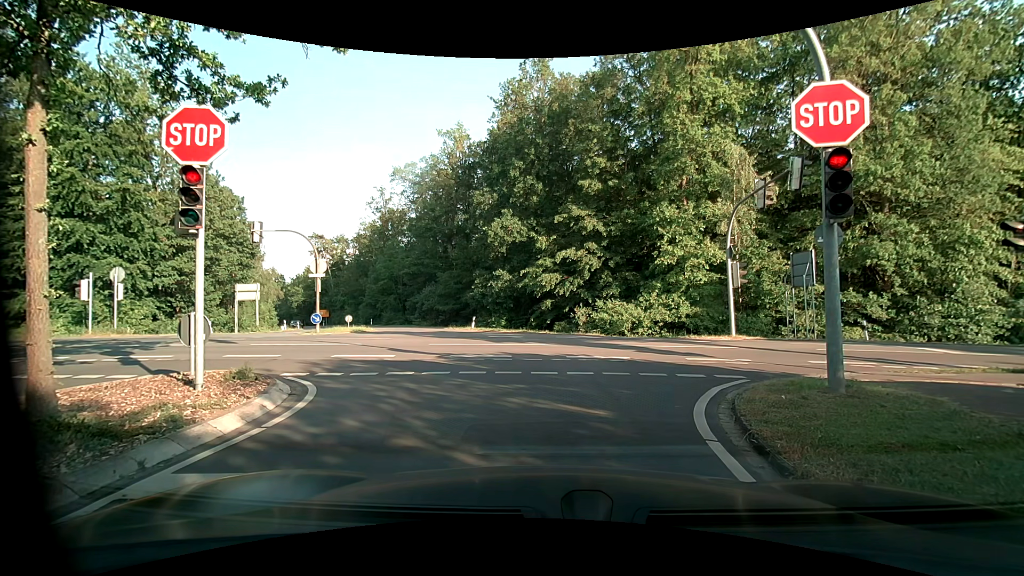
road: unclassified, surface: asphalt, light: Day
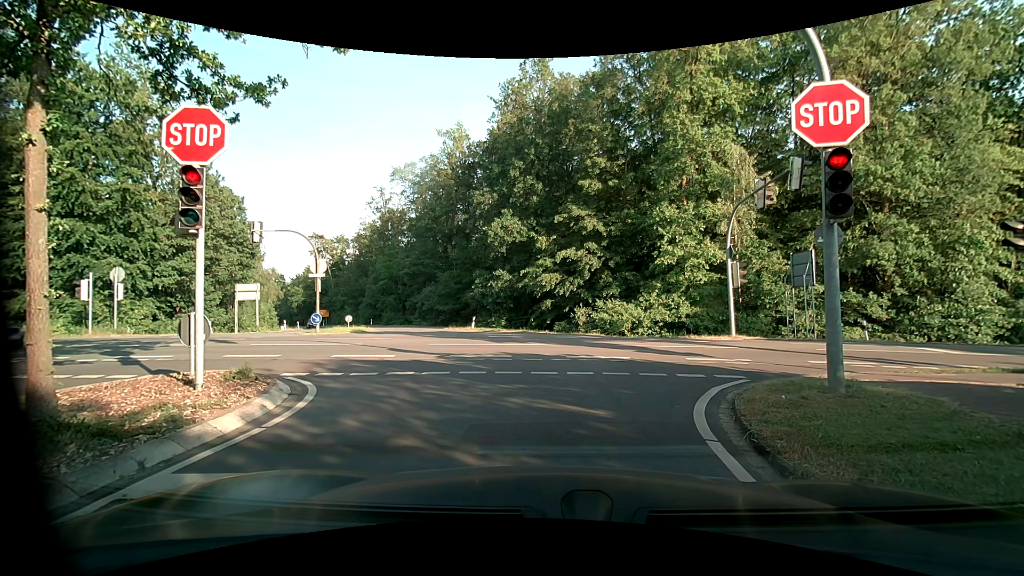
(0.0, 0.0) m; 0°
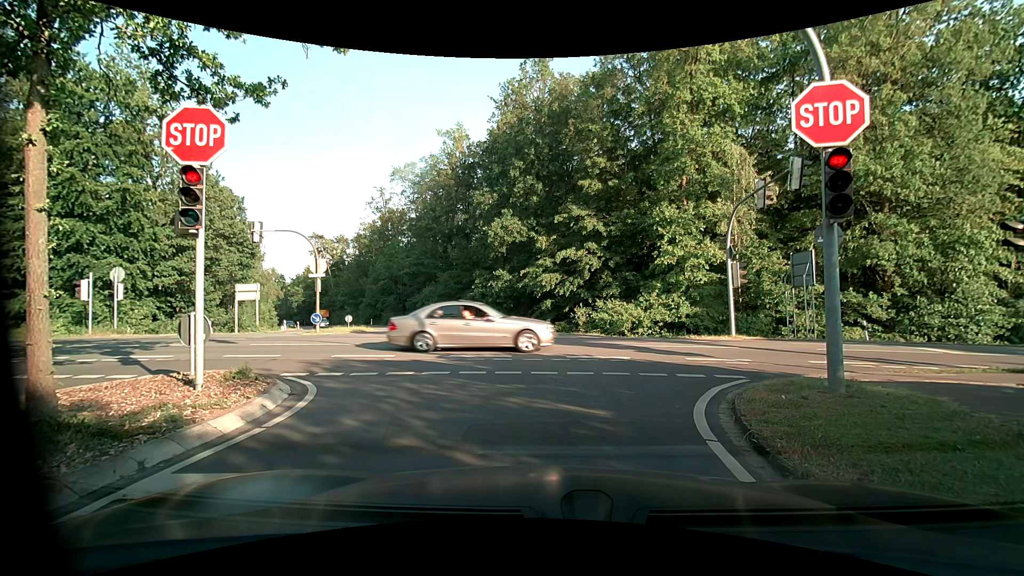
(0.0, 0.0) m; 0°
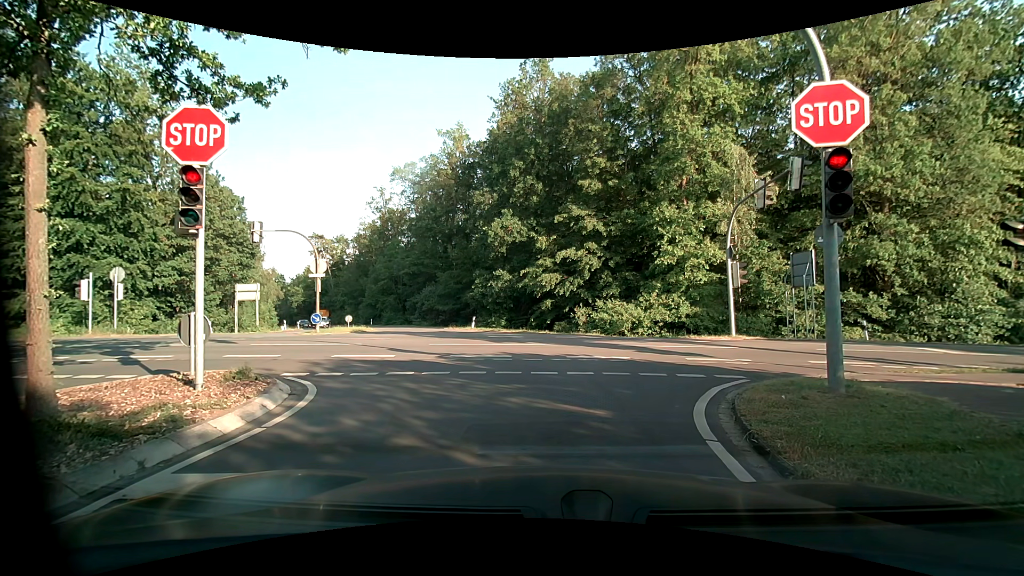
(0.0, 0.0) m; 0°
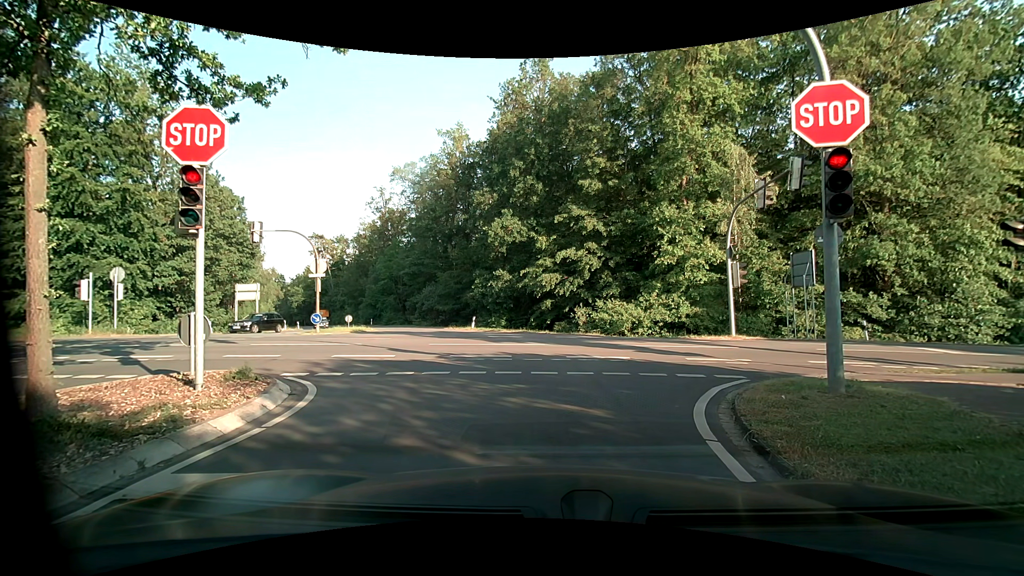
(0.0, 0.0) m; 0°
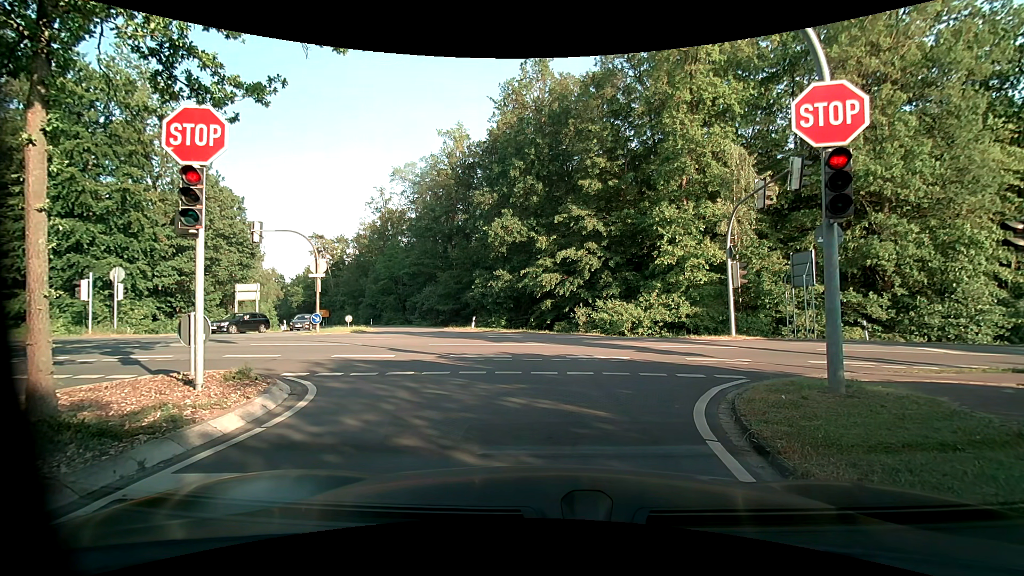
(0.0, 0.0) m; 0°
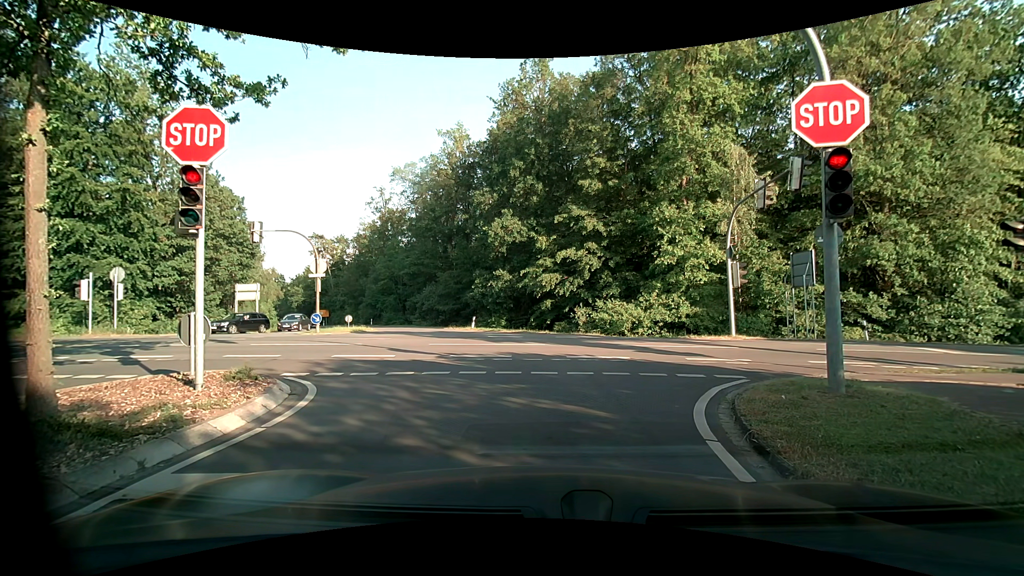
(0.0, 0.0) m; 0°
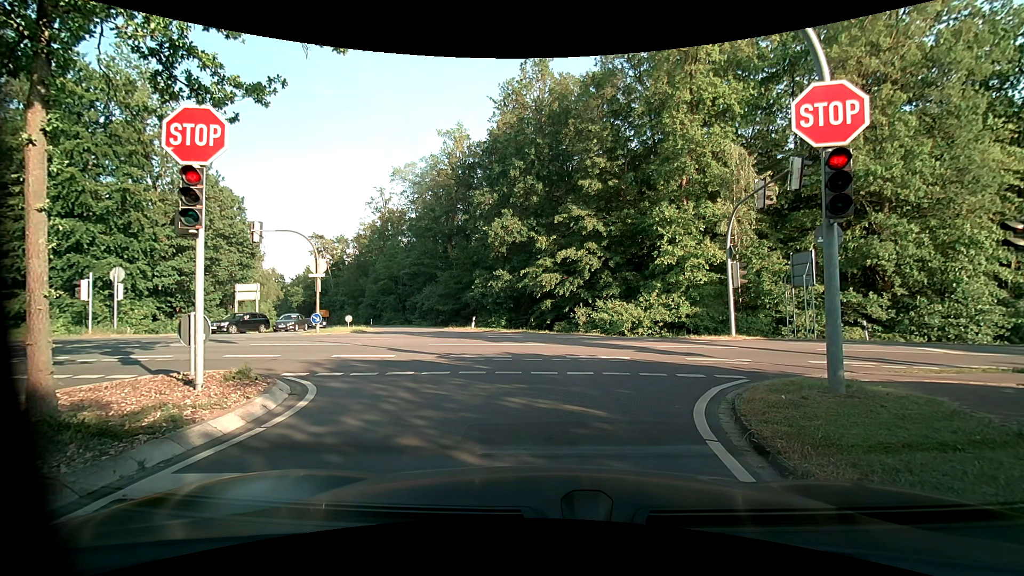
(0.0, 0.0) m; 0°
(0, +10) (-1, +20) (-3, +30) (-7, +39) (-11, +48) (-16, +57) (-21, +65) (-26, +74) (-31, +83) (-37, +91) m
